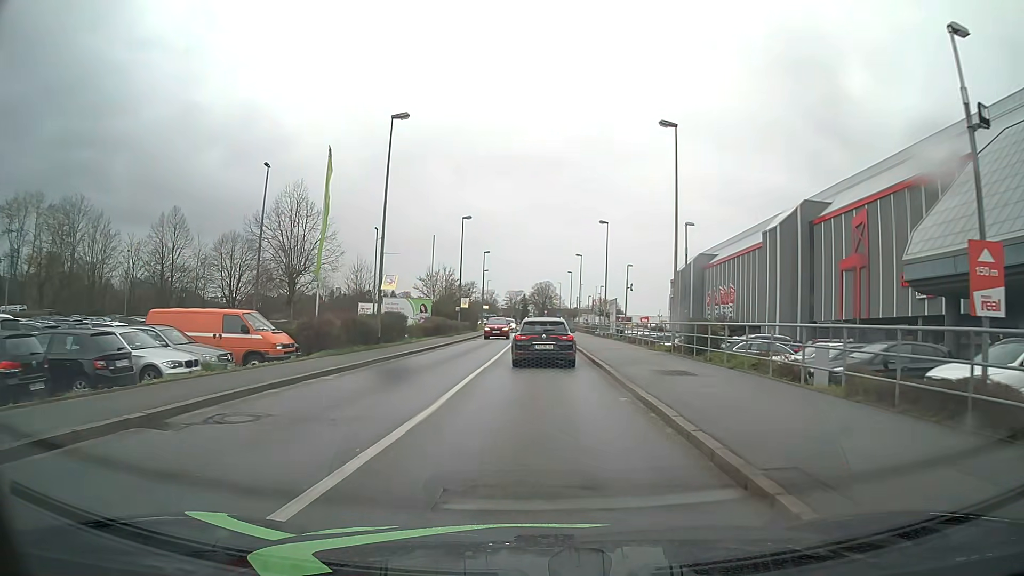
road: tertiary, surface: asphalt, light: Day
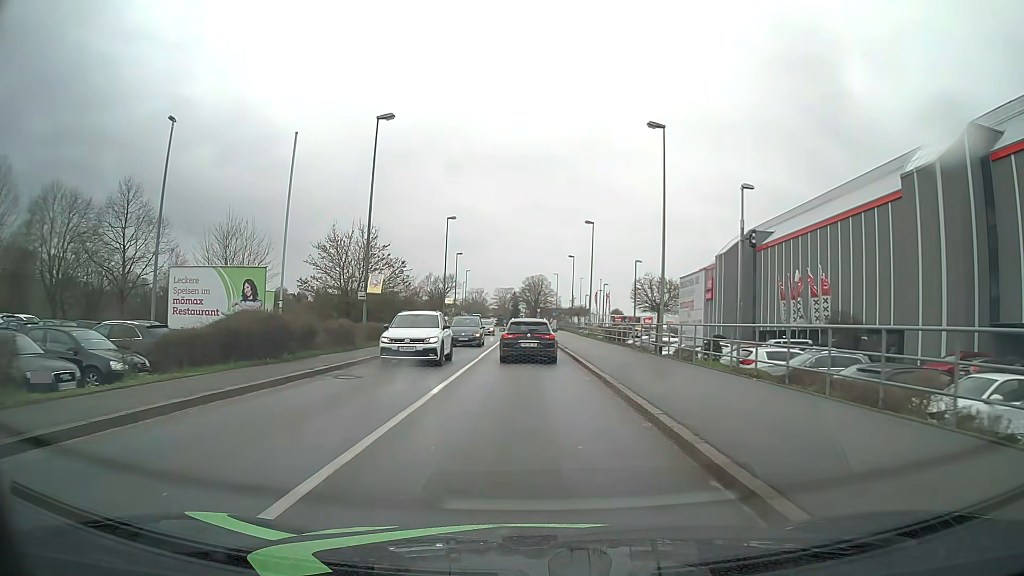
(+0.1, +30.0) m; 0°
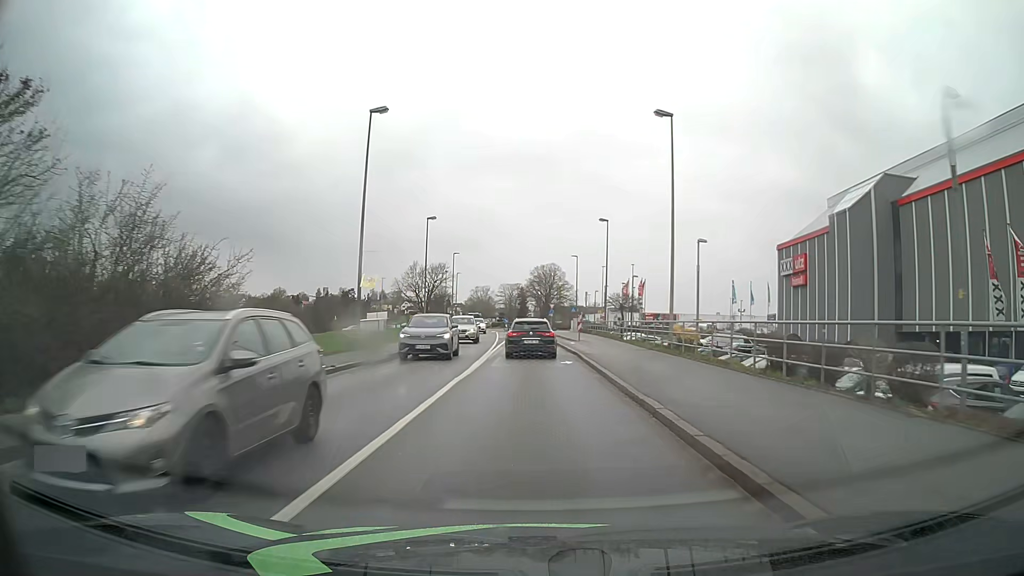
(-0.3, +31.6) m; -1°
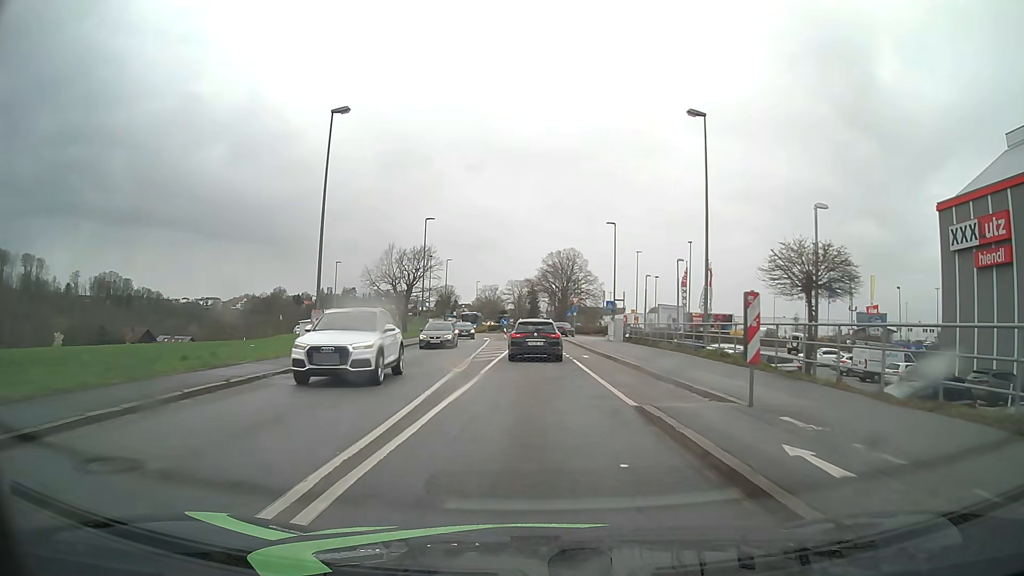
(-0.1, +30.8) m; -1°
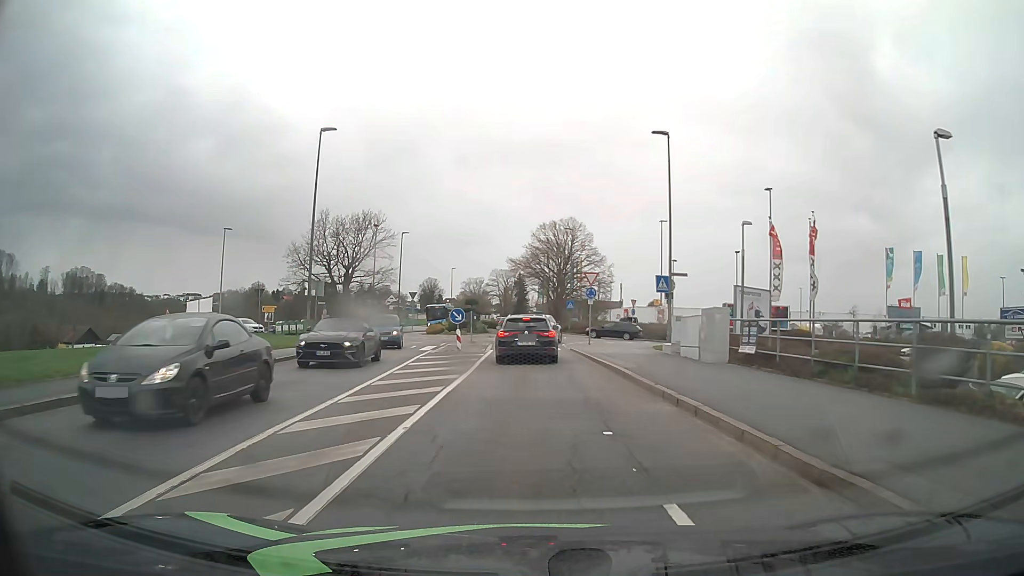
(+0.5, +26.9) m; +2°
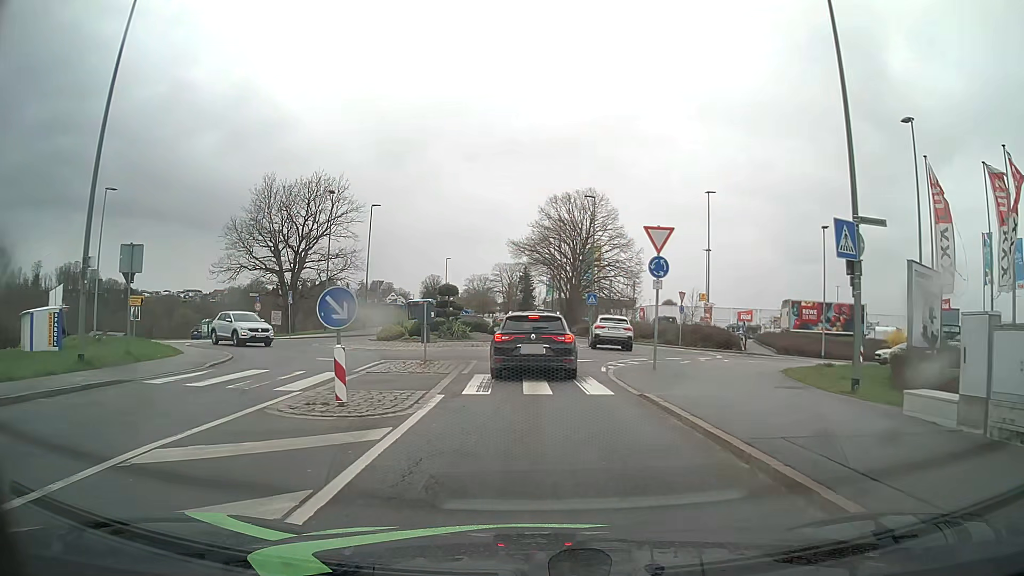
(-0.1, +16.9) m; -1°
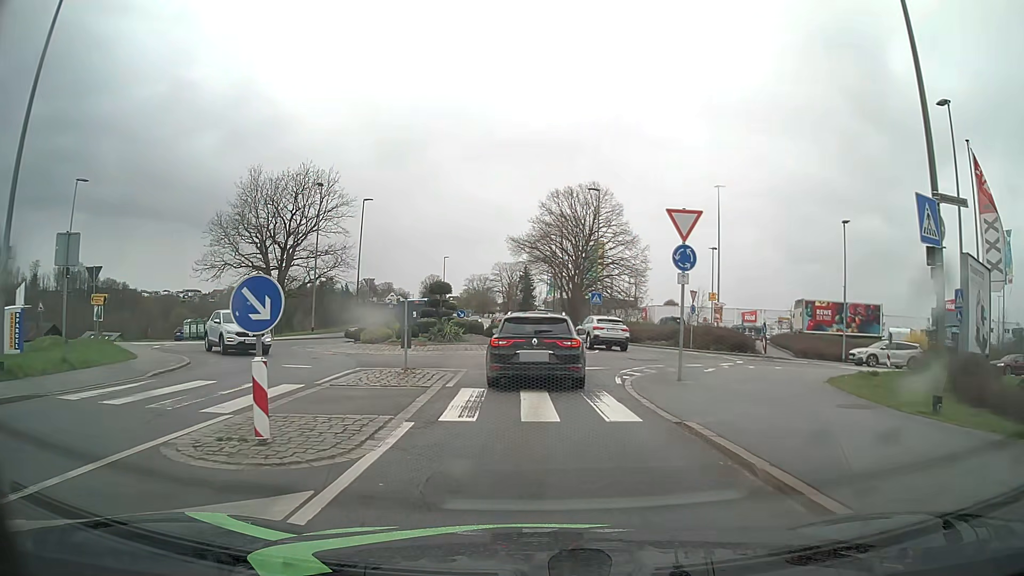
(0.0, +2.8) m; 0°
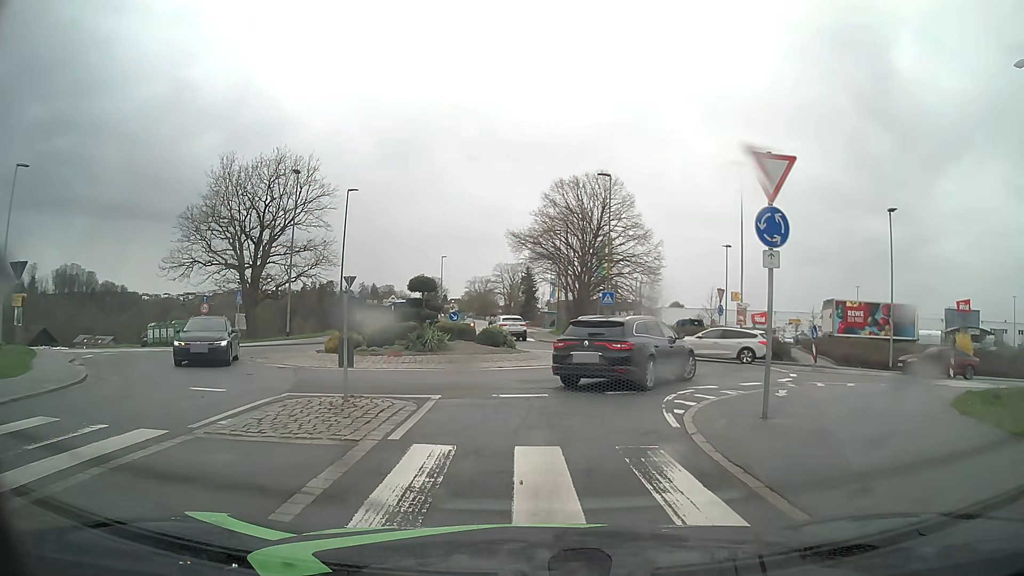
(0.0, +5.1) m; -1°
(0, +10) (+3, +19) (+4, +29) (0, +38) (-2, +48) (-2, +58) (-3, +68) (-4, +78) (-4, +88) (-5, +98) m
